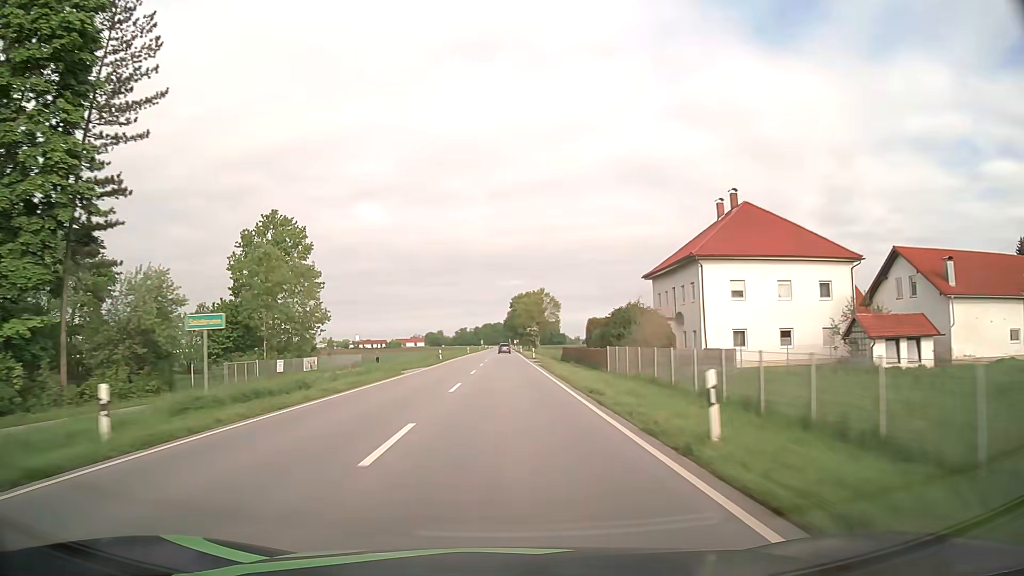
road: primary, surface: asphalt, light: Day
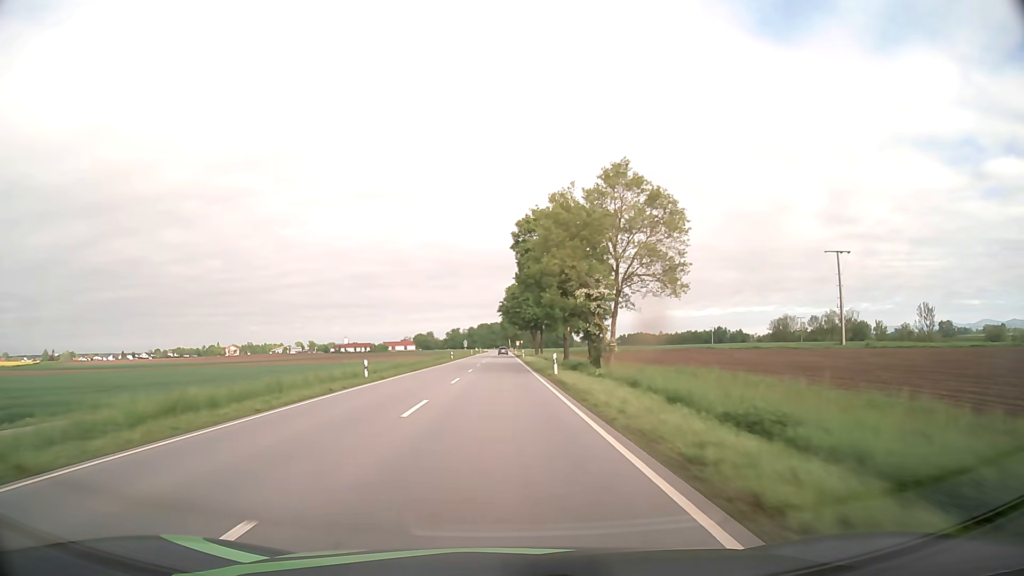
(+0.2, +79.0) m; 0°
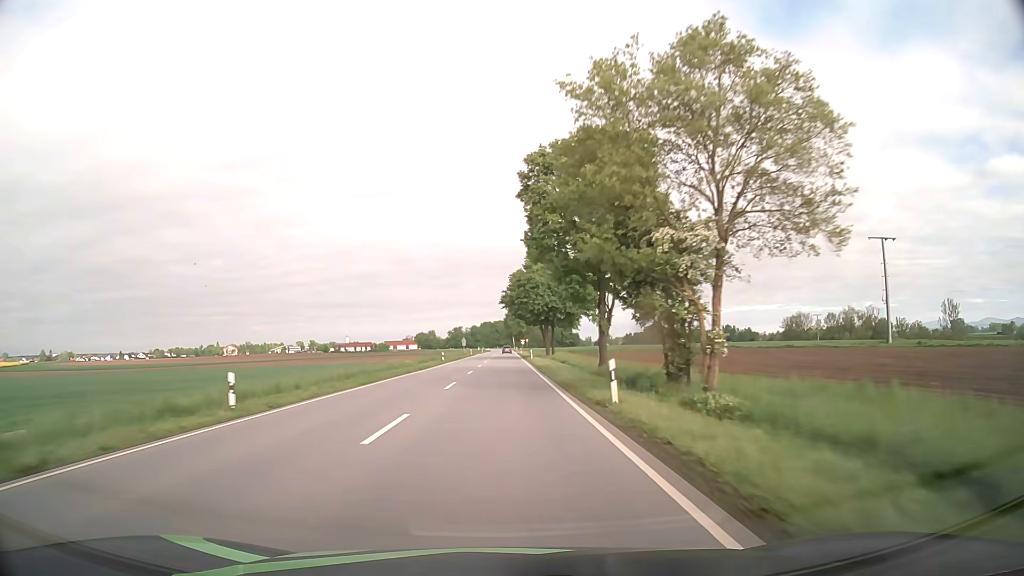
(0.0, +15.8) m; 0°
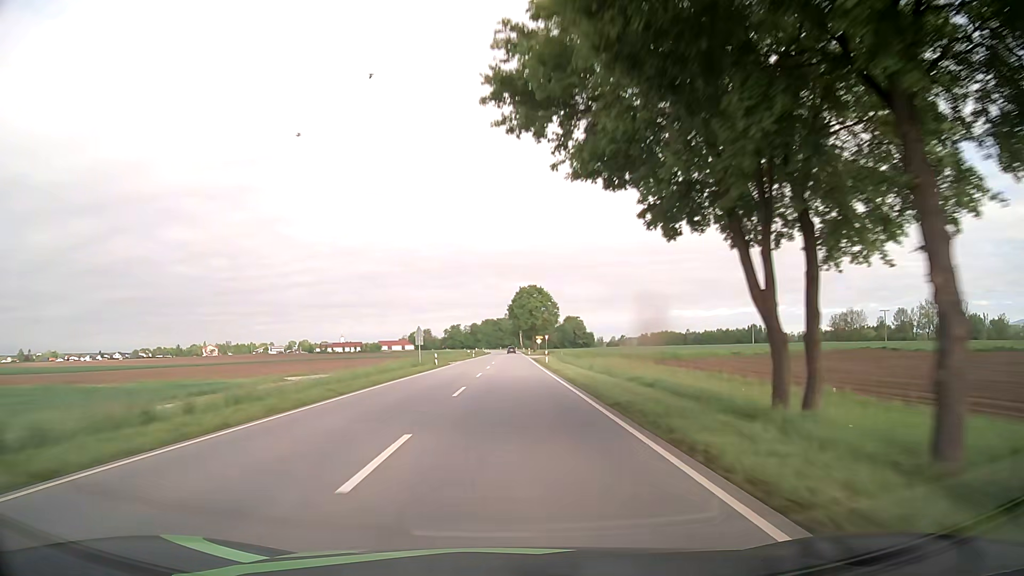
(-0.4, +63.4) m; 0°
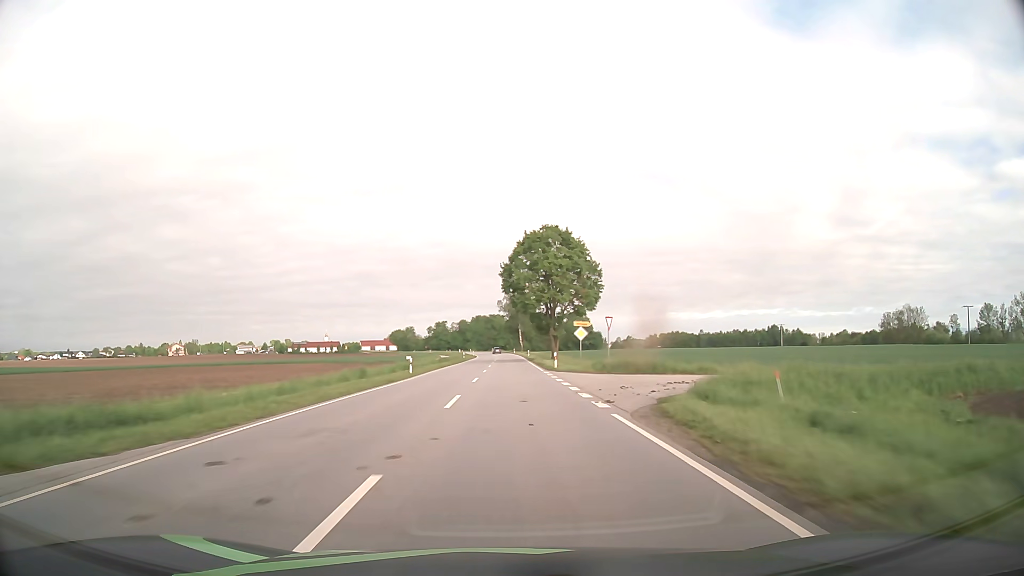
(+0.2, +63.5) m; 0°
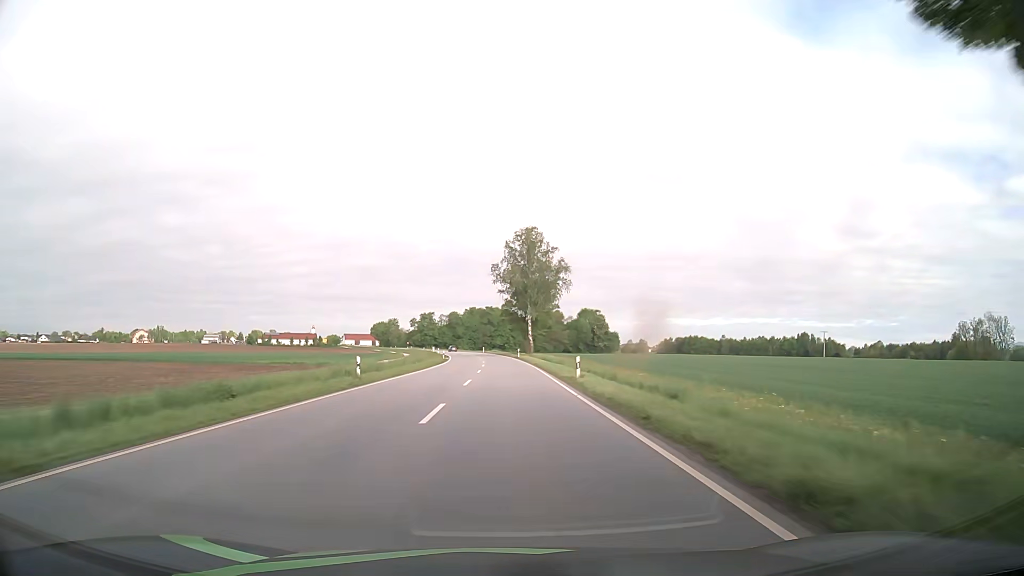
(+0.1, +63.5) m; 0°
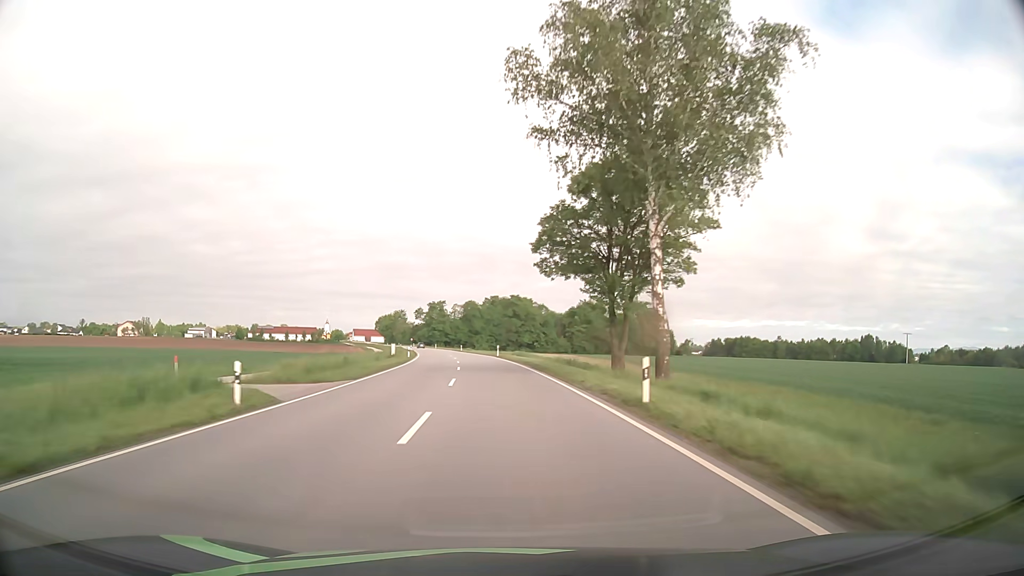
(-0.7, +63.1) m; -2°
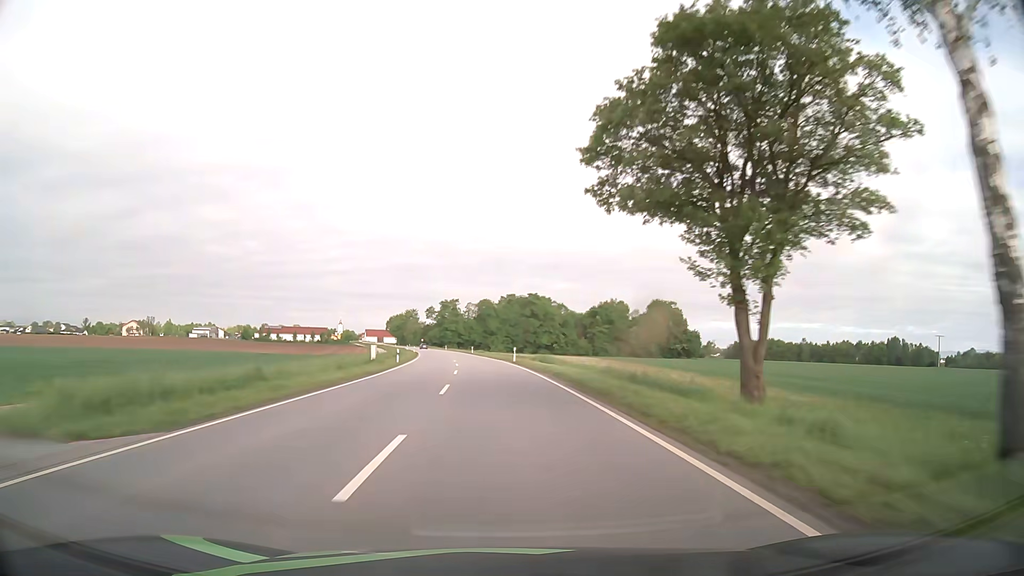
(-0.2, +15.3) m; -1°
(0, +10) (0, +20) (-1, +30) (-1, +40) (-2, +50) (-3, +60) (-4, +70) (-5, +80) (-7, +90) (-8, +100) m
